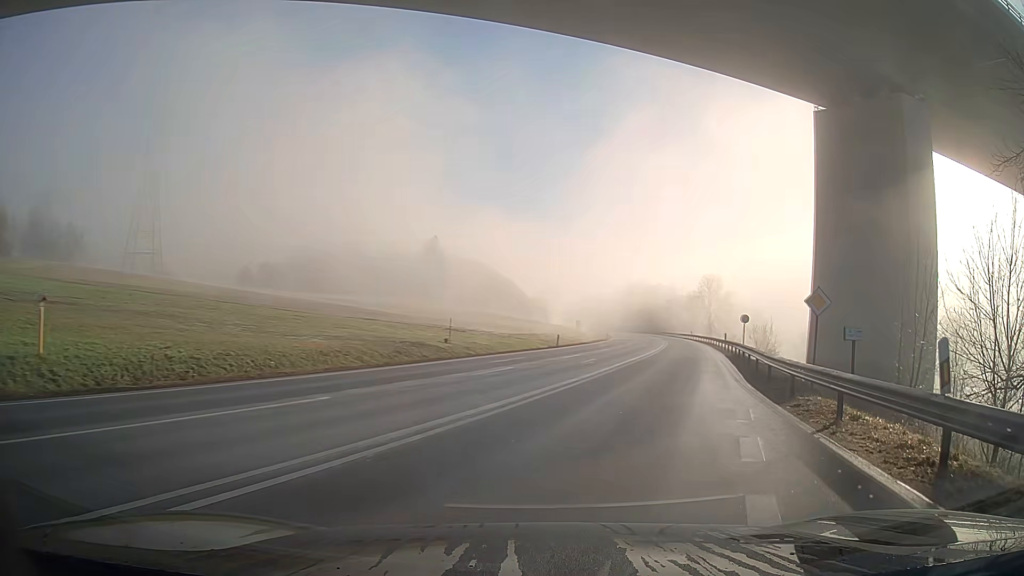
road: primary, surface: asphalt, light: Day
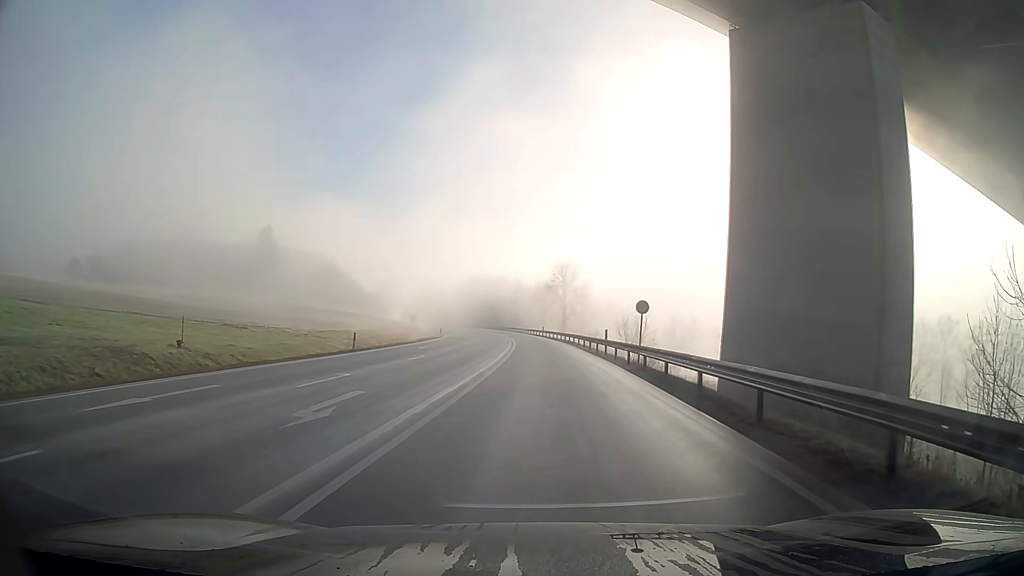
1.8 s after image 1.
(+2.5, +17.3) m; +12°
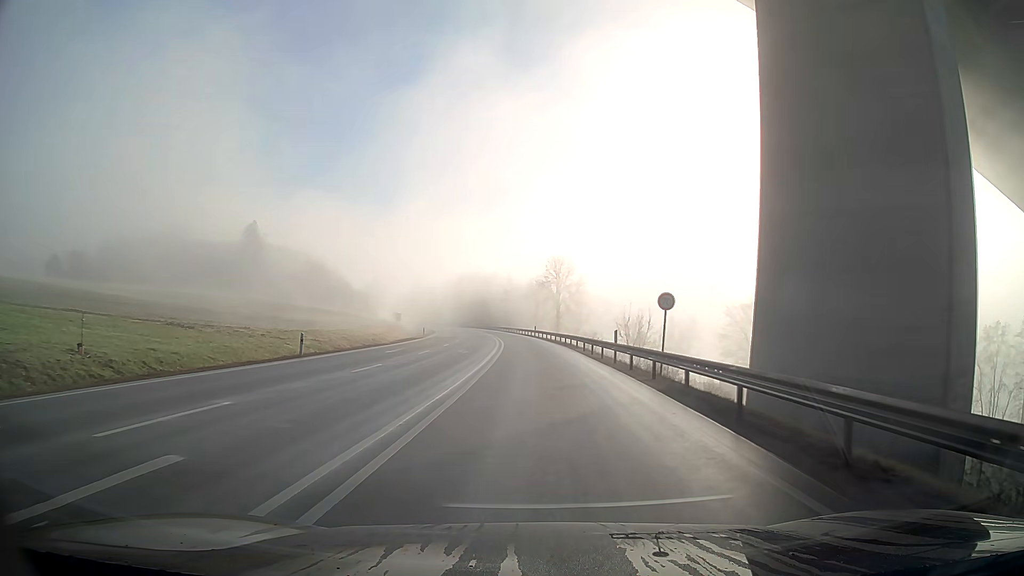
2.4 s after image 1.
(0.0, +7.1) m; 0°
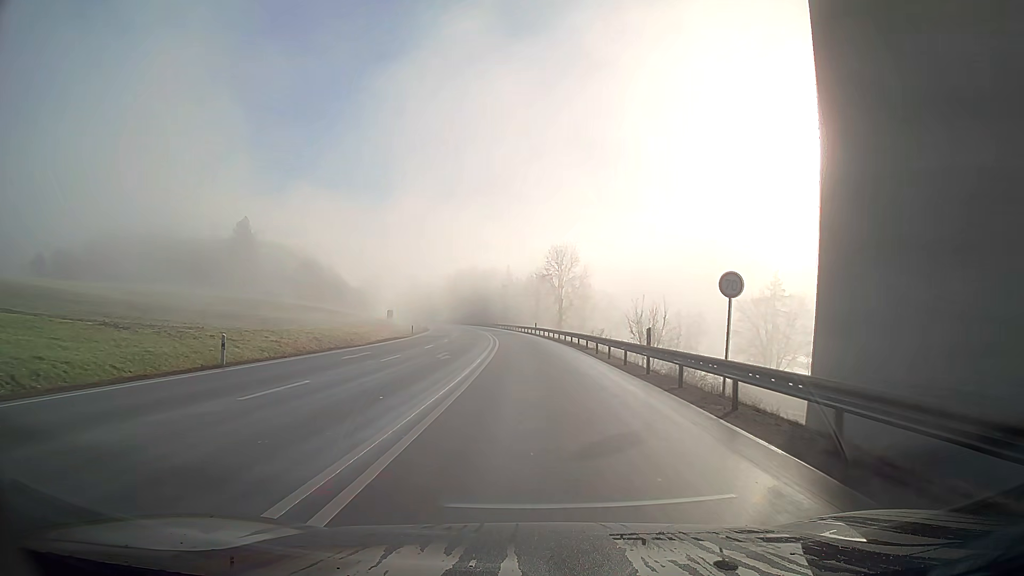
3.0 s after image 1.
(0.0, +7.7) m; 0°
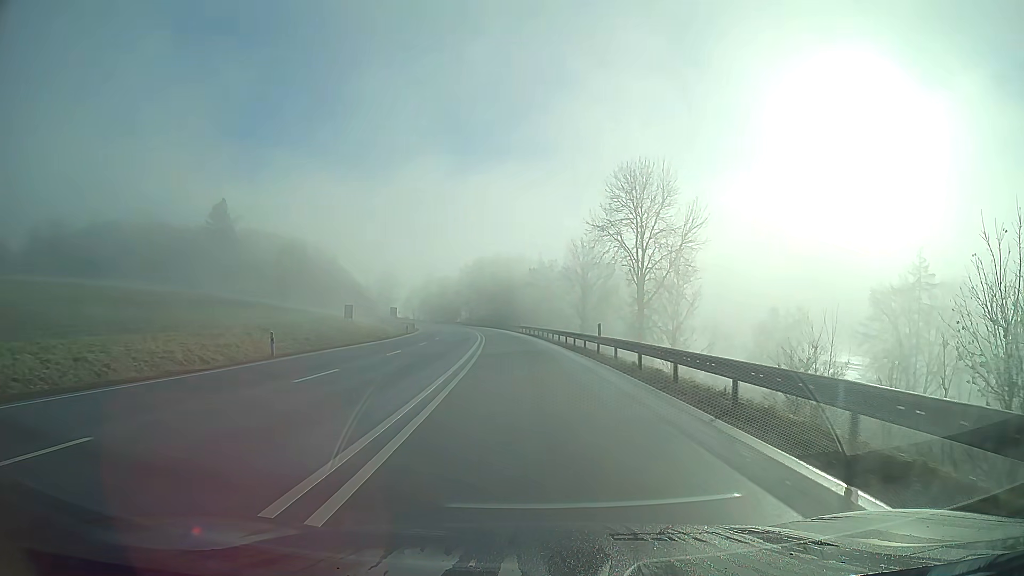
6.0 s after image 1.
(-1.1, +45.1) m; -3°
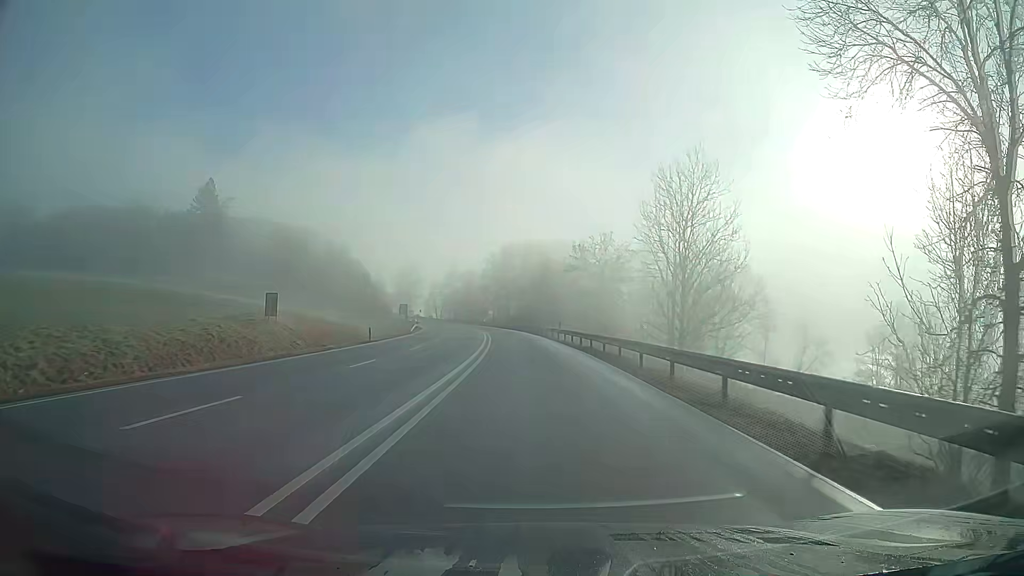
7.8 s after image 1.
(-0.9, +31.7) m; -3°
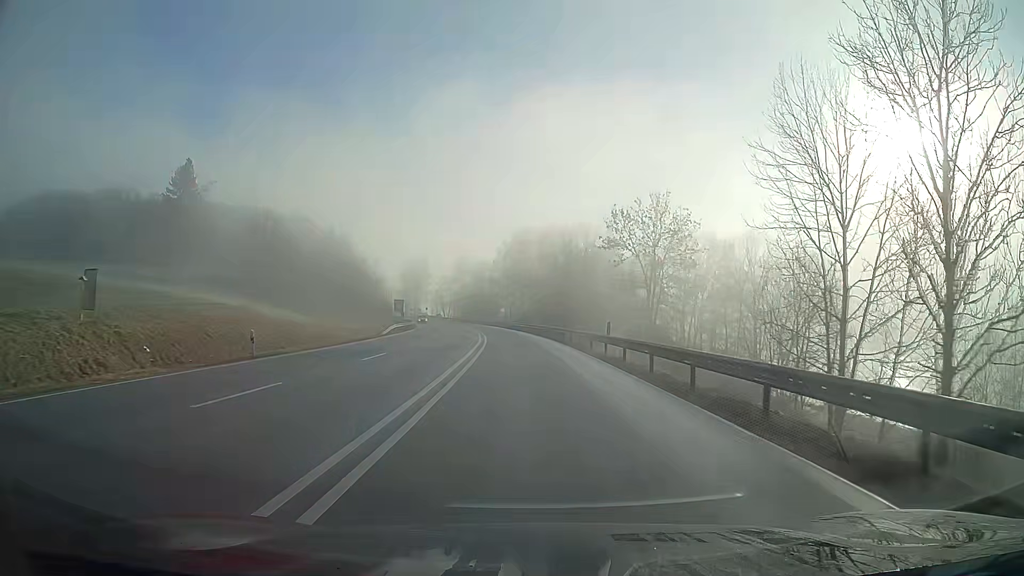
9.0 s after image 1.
(-0.3, +21.9) m; -1°
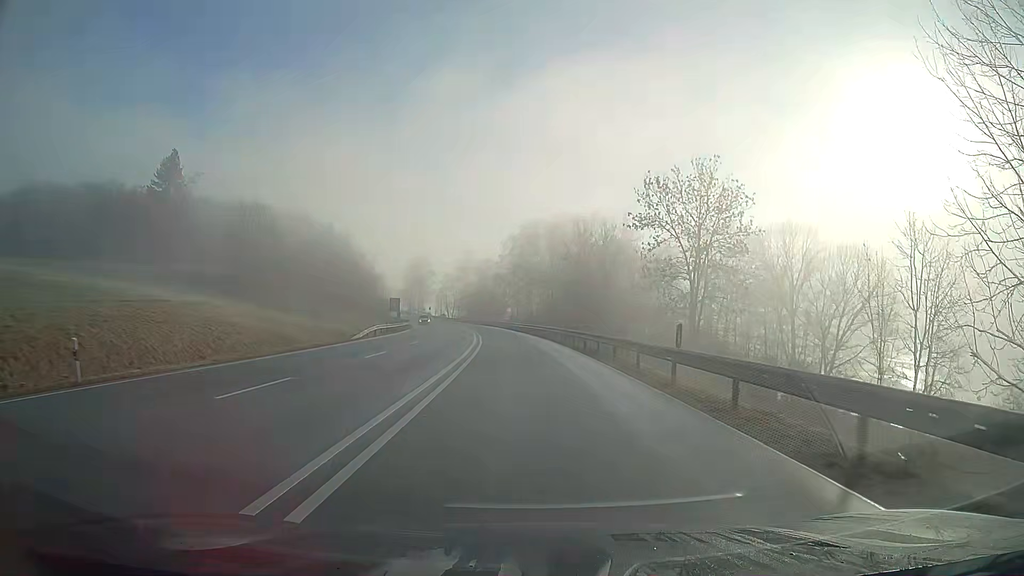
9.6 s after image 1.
(-0.1, +11.0) m; -1°
